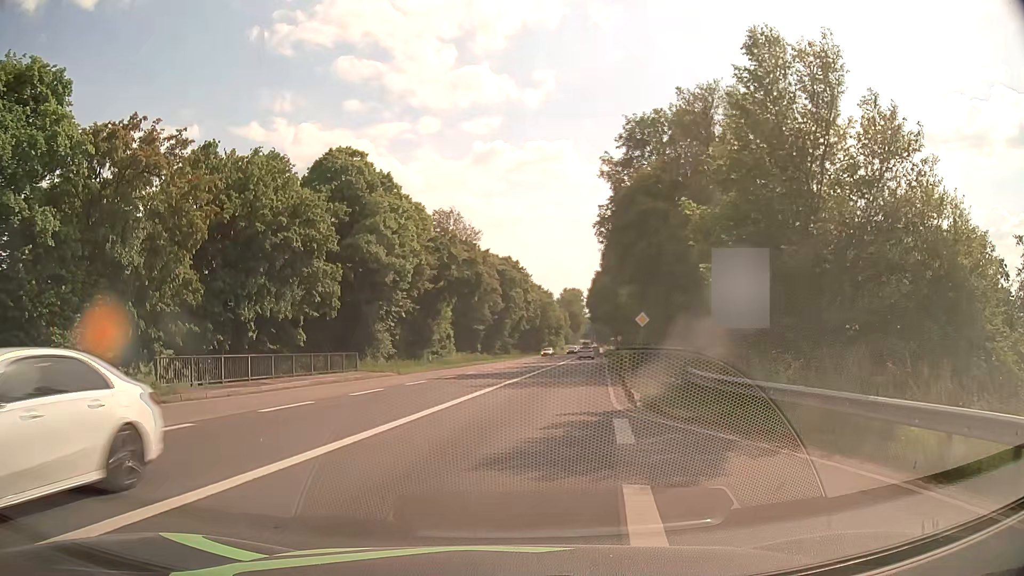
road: primary_link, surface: asphalt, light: Day
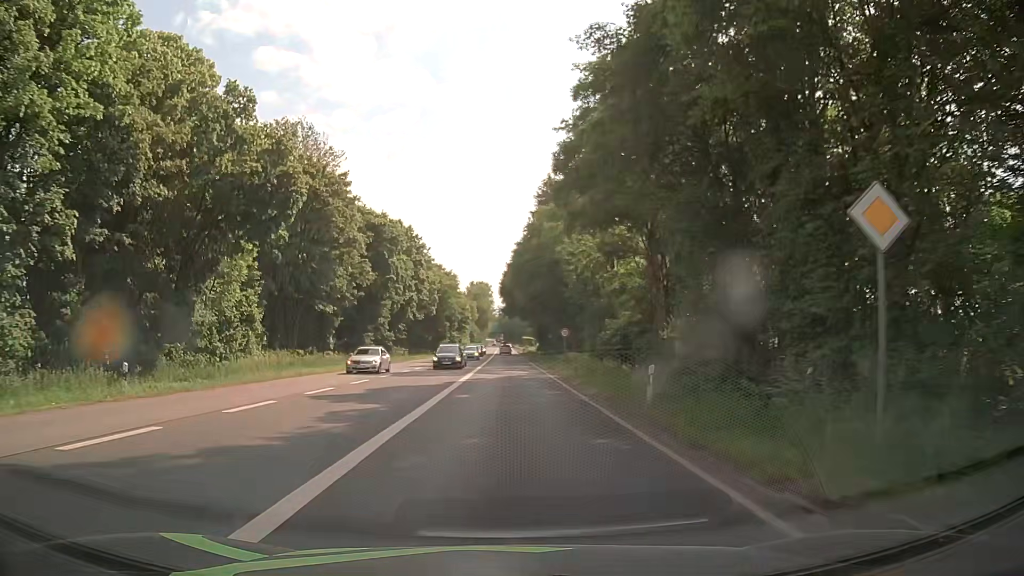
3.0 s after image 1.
(+2.5, +31.7) m; +8°
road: primary
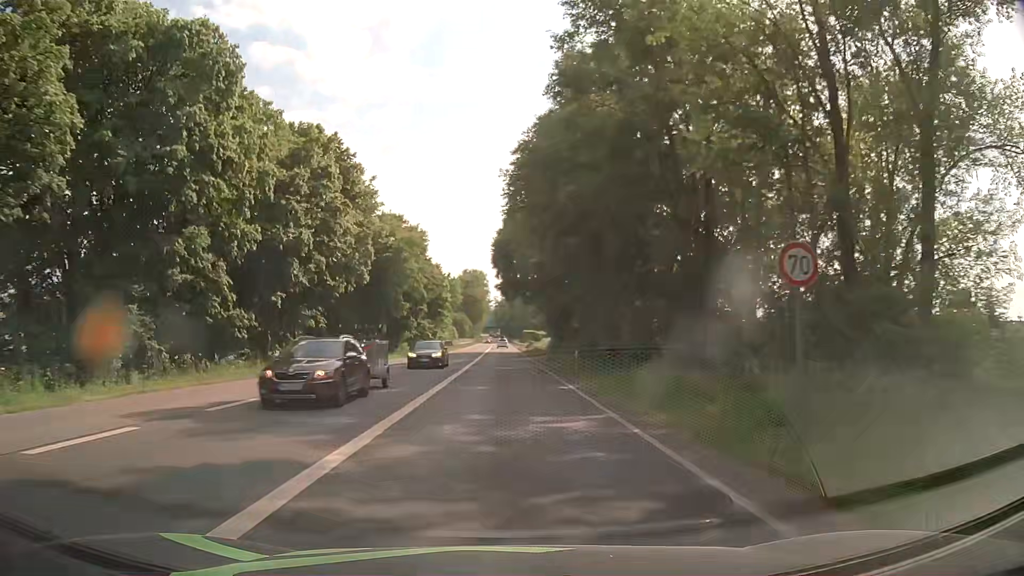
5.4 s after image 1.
(0.0, +37.1) m; 0°
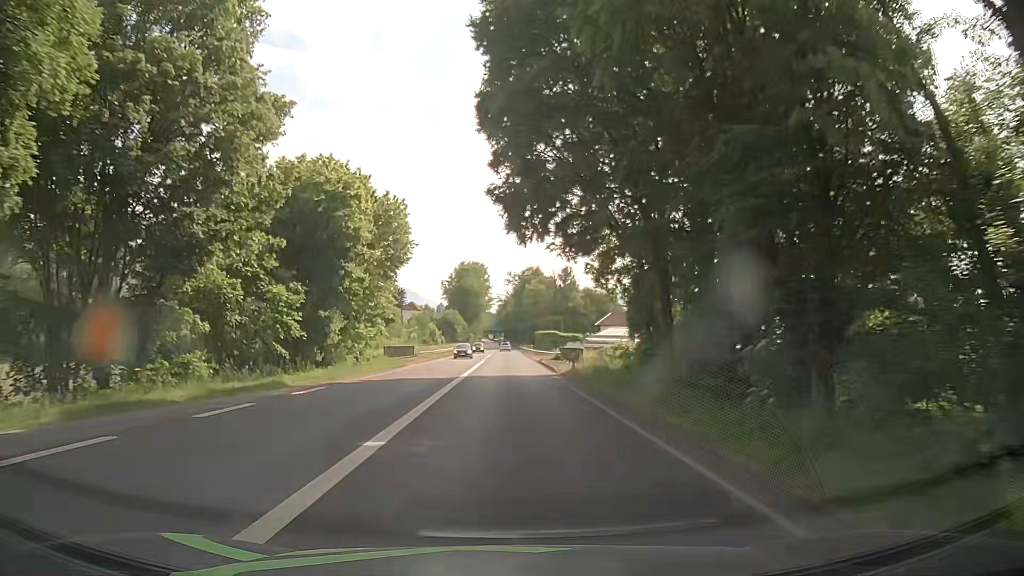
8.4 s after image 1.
(-0.1, +49.4) m; 0°
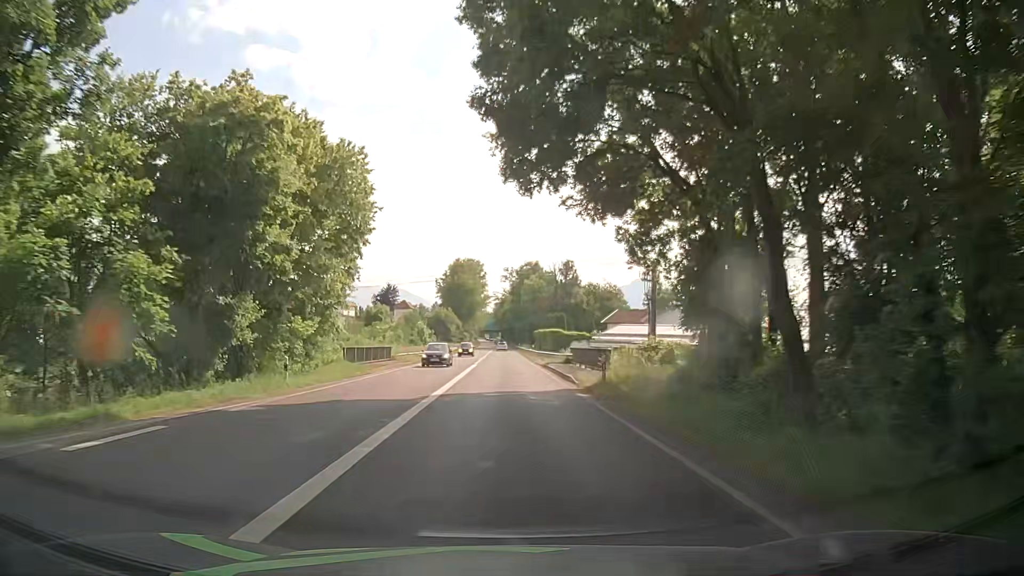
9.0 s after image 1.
(+0.1, +10.3) m; +1°
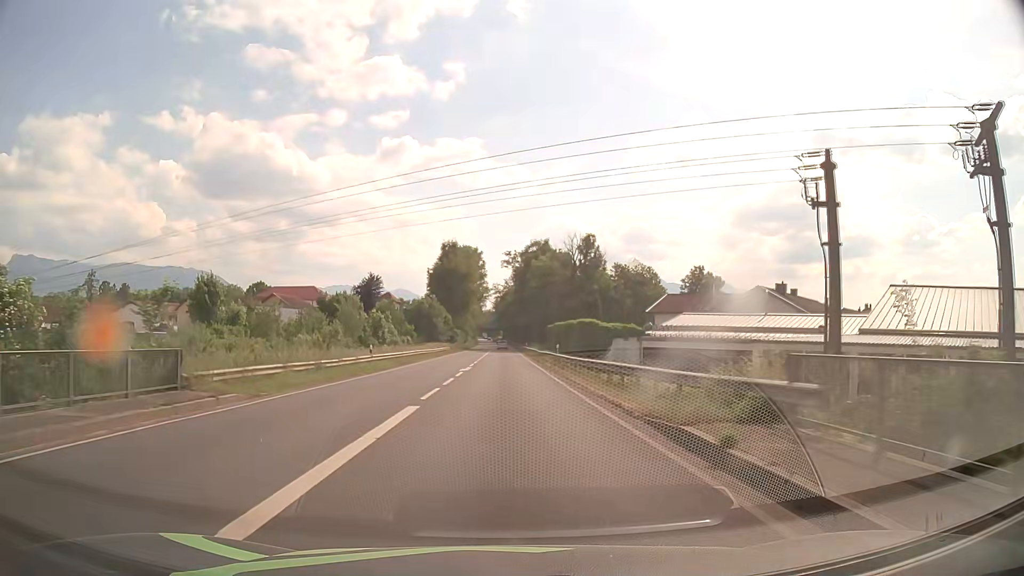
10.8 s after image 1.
(-0.3, +31.3) m; -1°
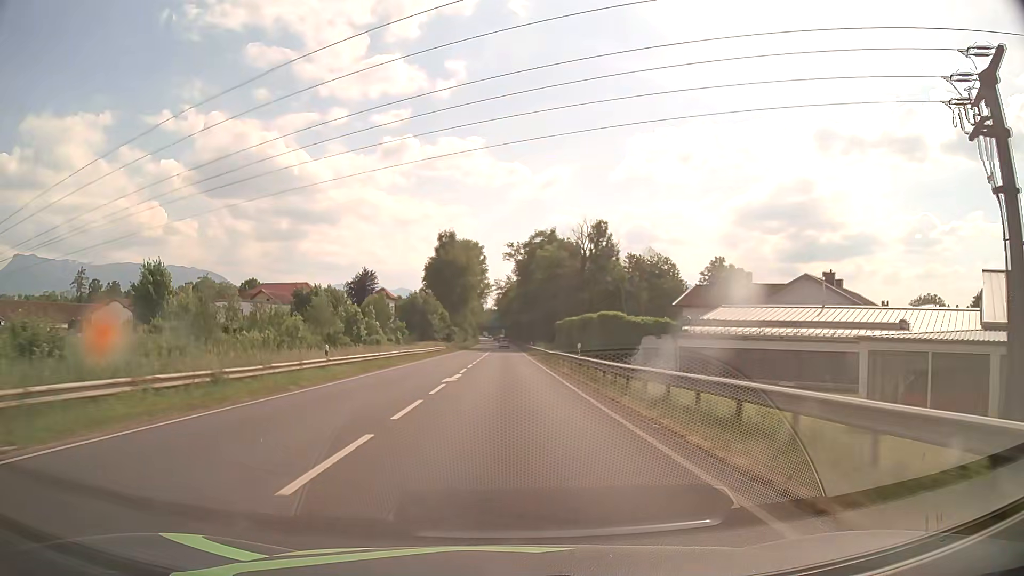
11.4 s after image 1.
(0.0, +10.5) m; 0°
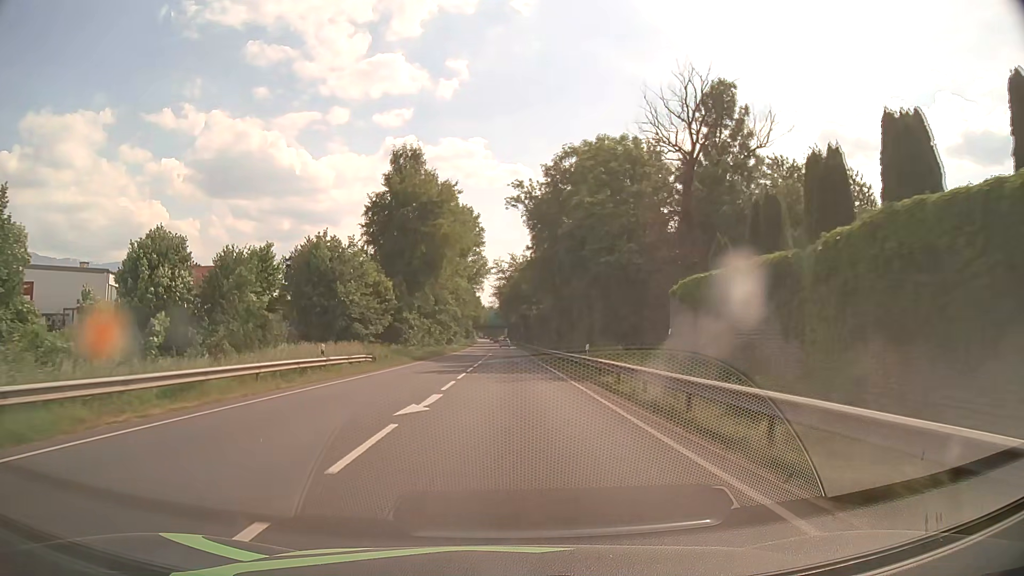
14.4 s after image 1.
(-0.3, +53.2) m; -1°
(0, +10) (0, +20) (0, +30) (0, +40) (0, +50) (+1, +60) (+1, +70) (+1, +80) (+1, +90) (+1, +100) m
